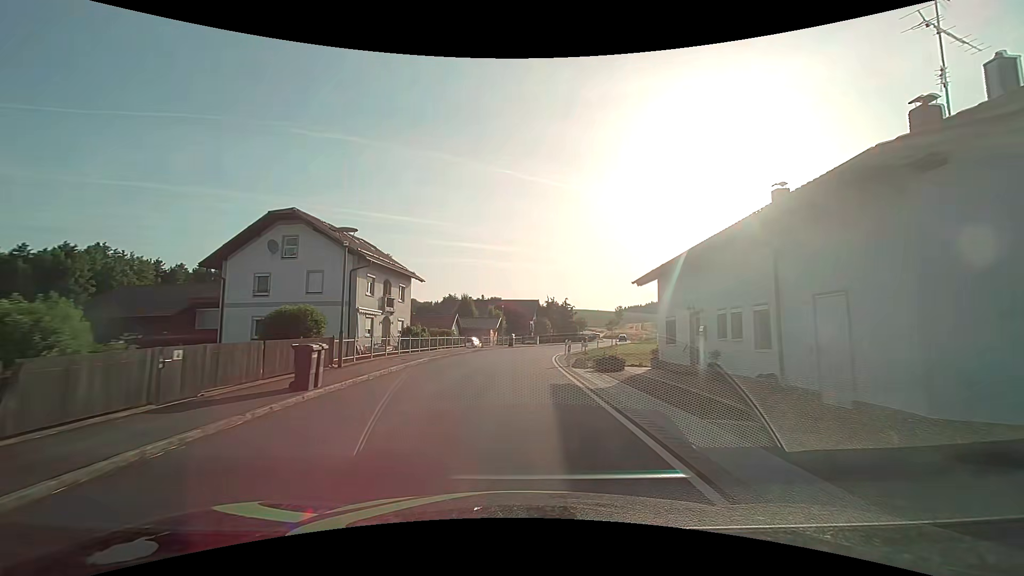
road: secondary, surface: asphalt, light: Day
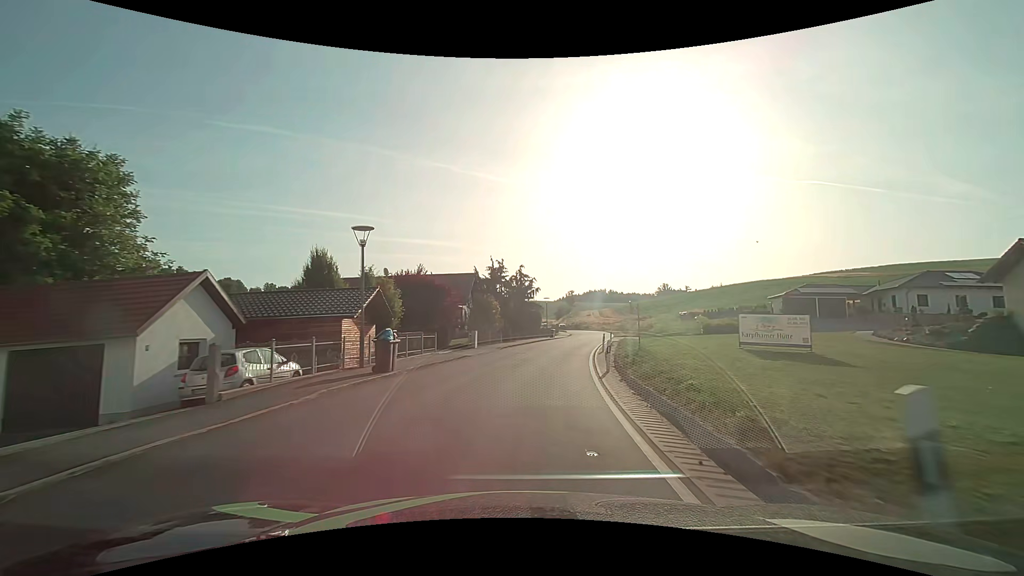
(+1.0, +35.2) m; +7°
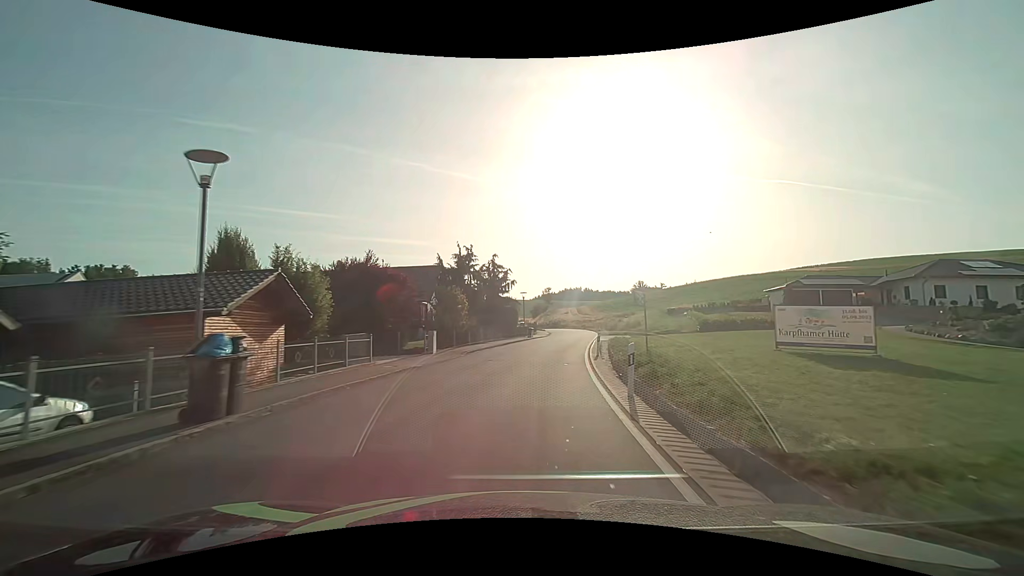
(+0.2, +7.0) m; +3°
(0, +10) (+1, +20) (+3, +30) (+4, +40) (+6, +50) (+8, +59) (+9, +69) (+9, +79) (+8, +89) (+7, +99) m
